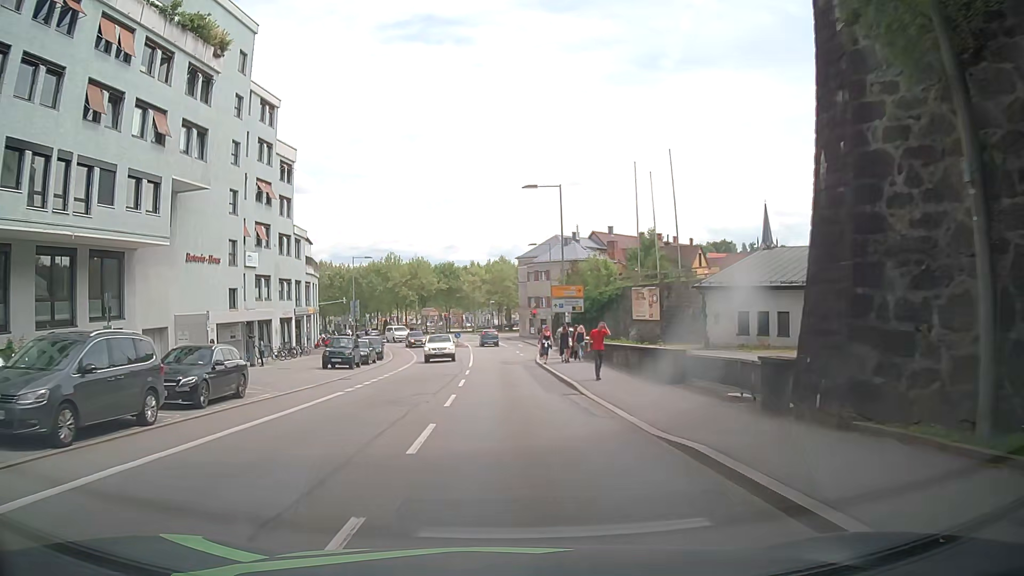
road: tertiary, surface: asphalt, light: Day
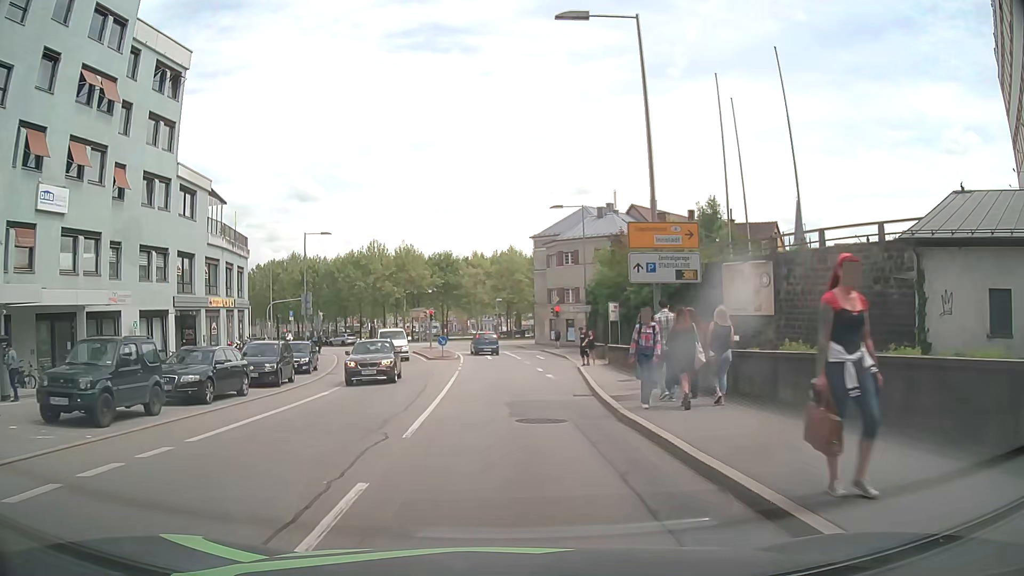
(+0.3, +22.6) m; +1°
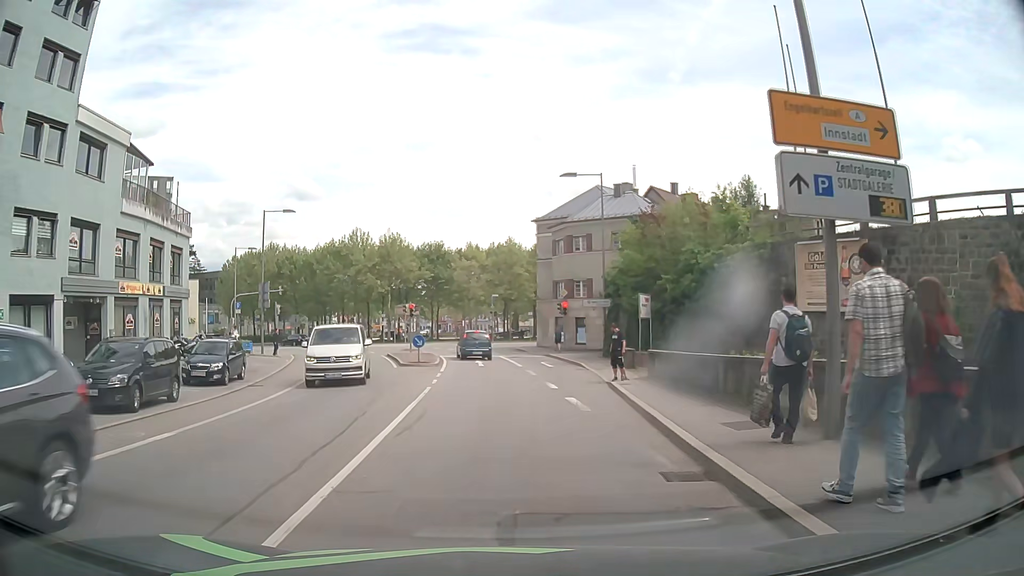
(0.0, +9.7) m; +1°
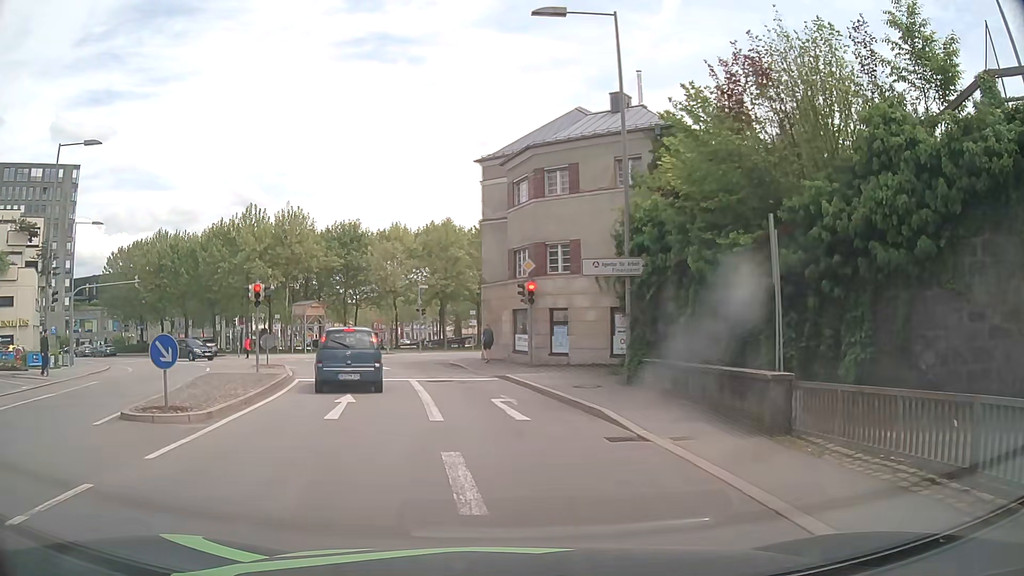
(+0.5, +19.7) m; +4°
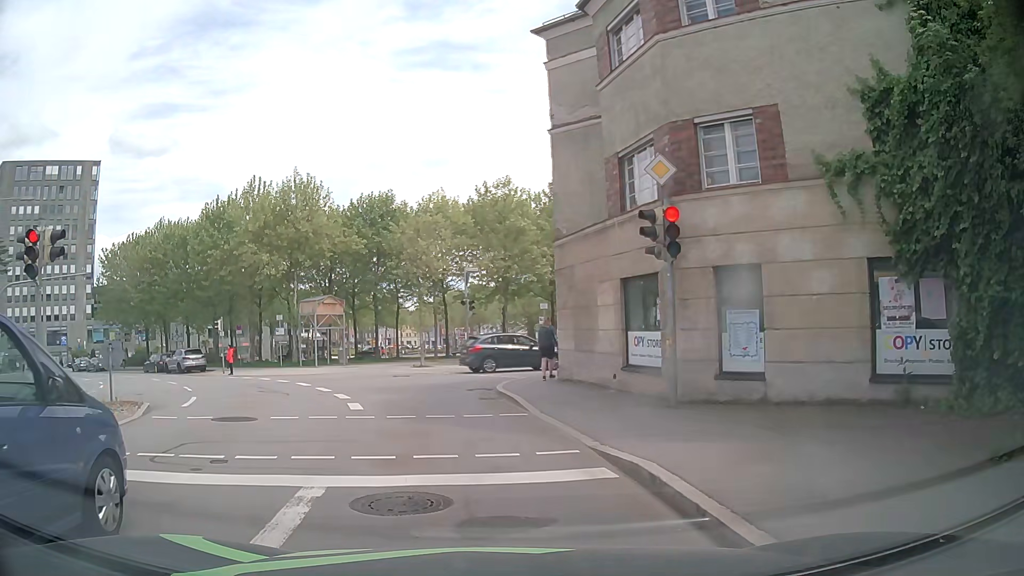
(-0.2, +15.2) m; -4°
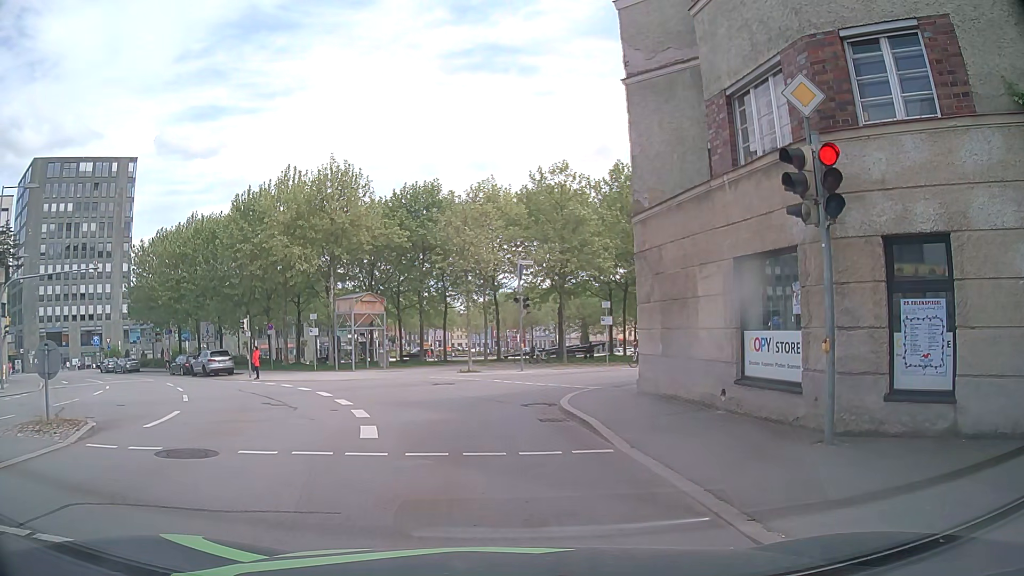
(-0.3, +3.6) m; -7°
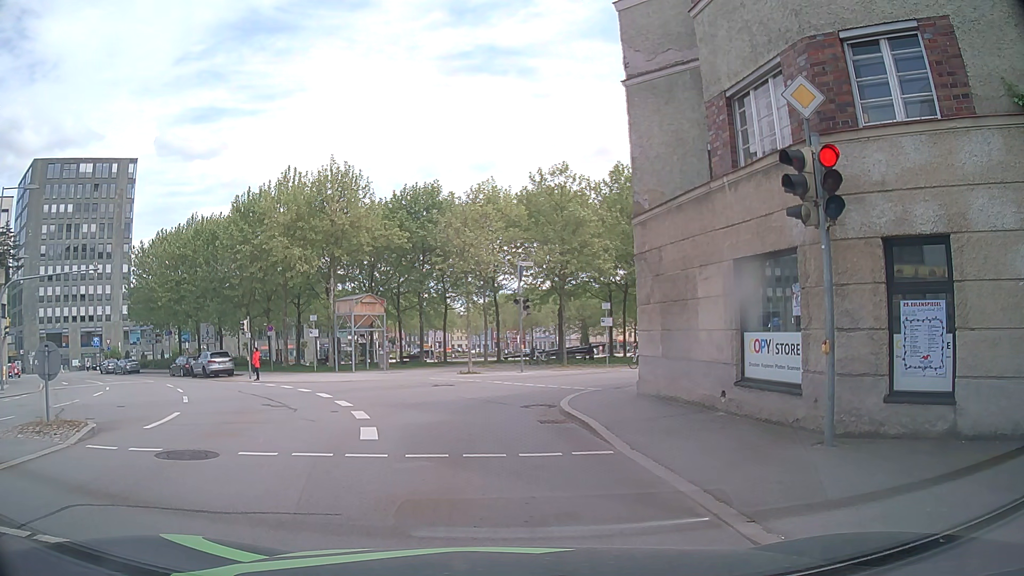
(0.0, +0.1) m; 0°
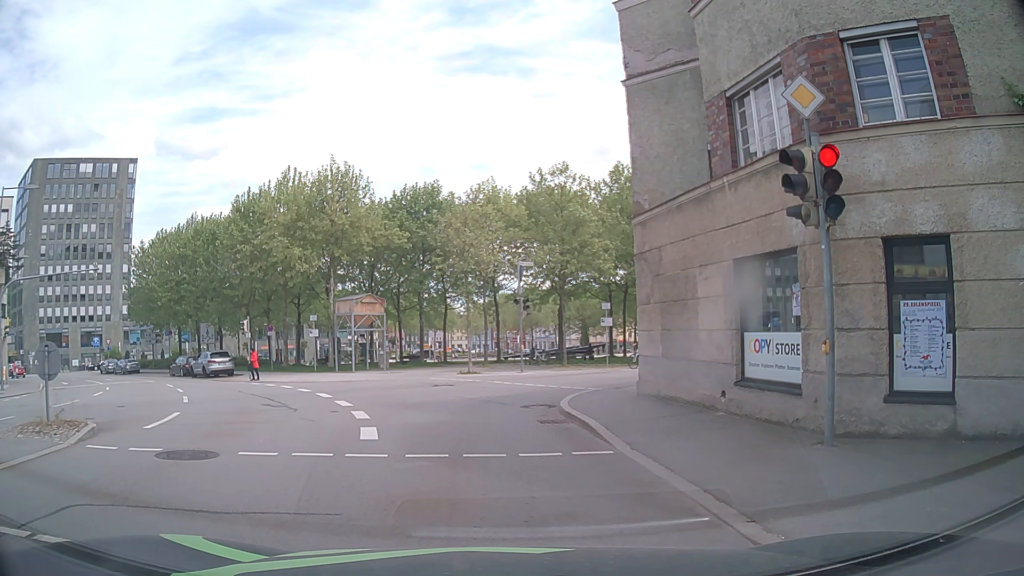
(0.0, 0.0) m; 0°
